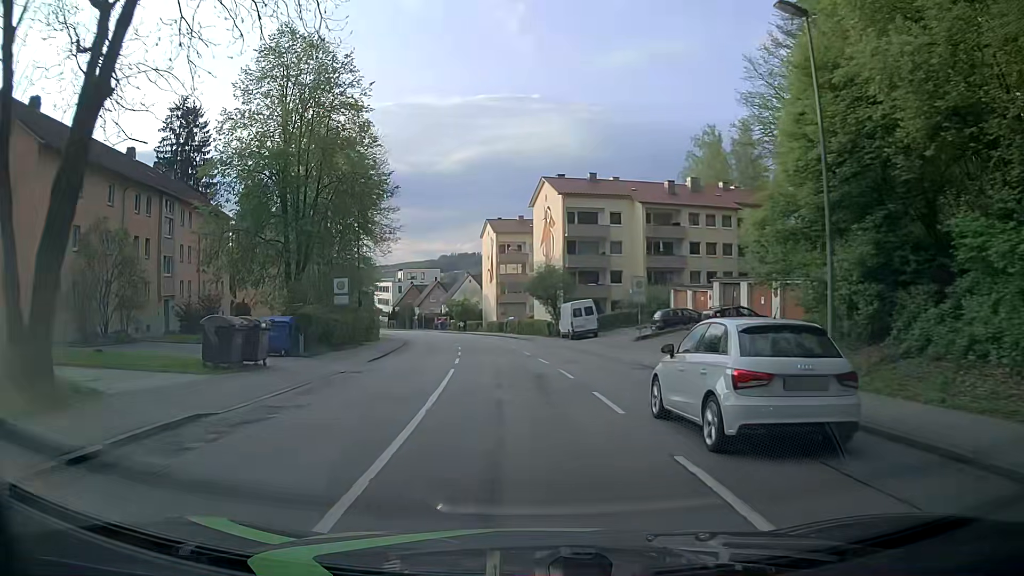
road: tertiary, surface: asphalt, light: Day
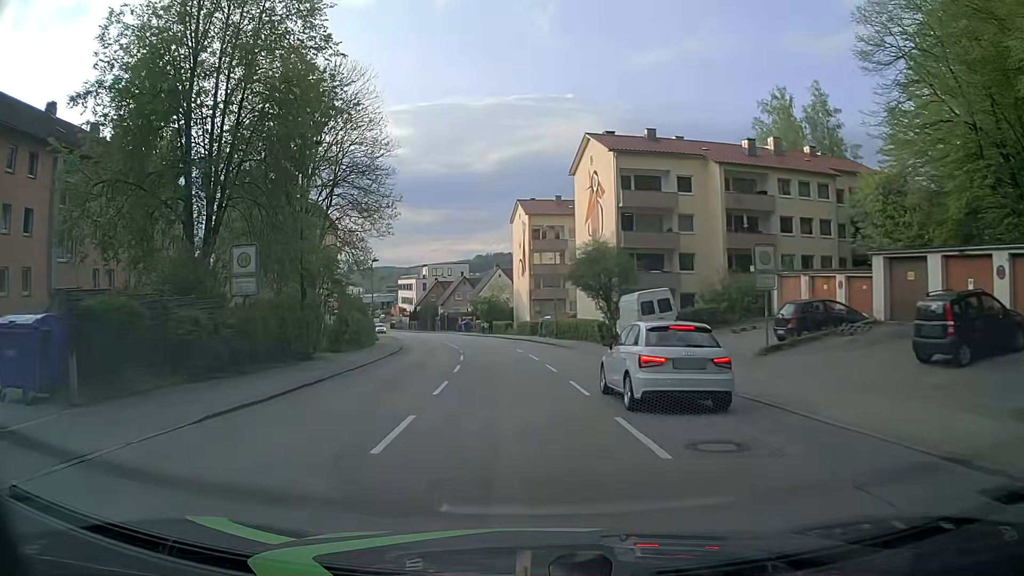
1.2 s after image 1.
(-0.5, +15.3) m; -3°
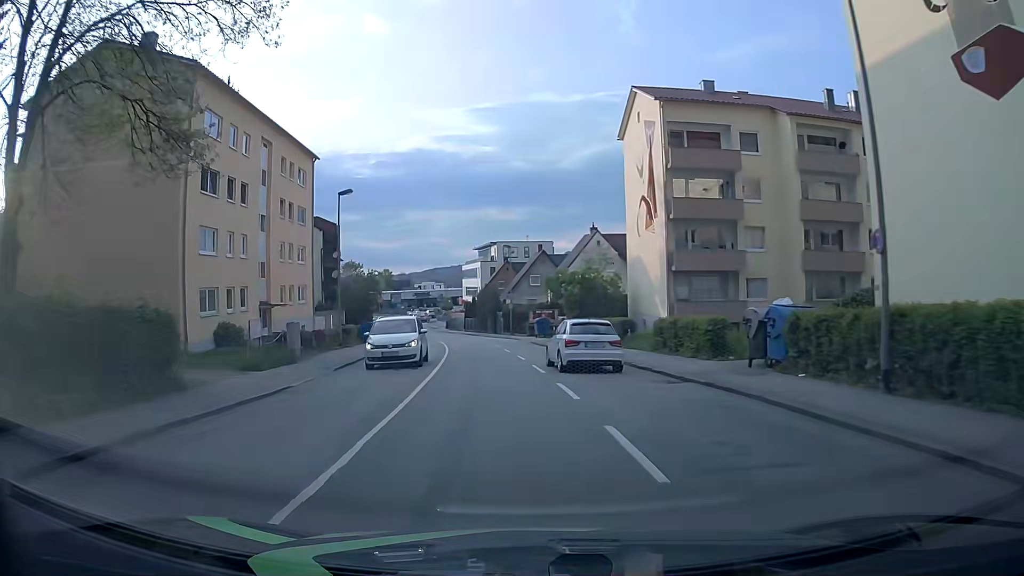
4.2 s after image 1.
(-3.1, +38.0) m; -8°
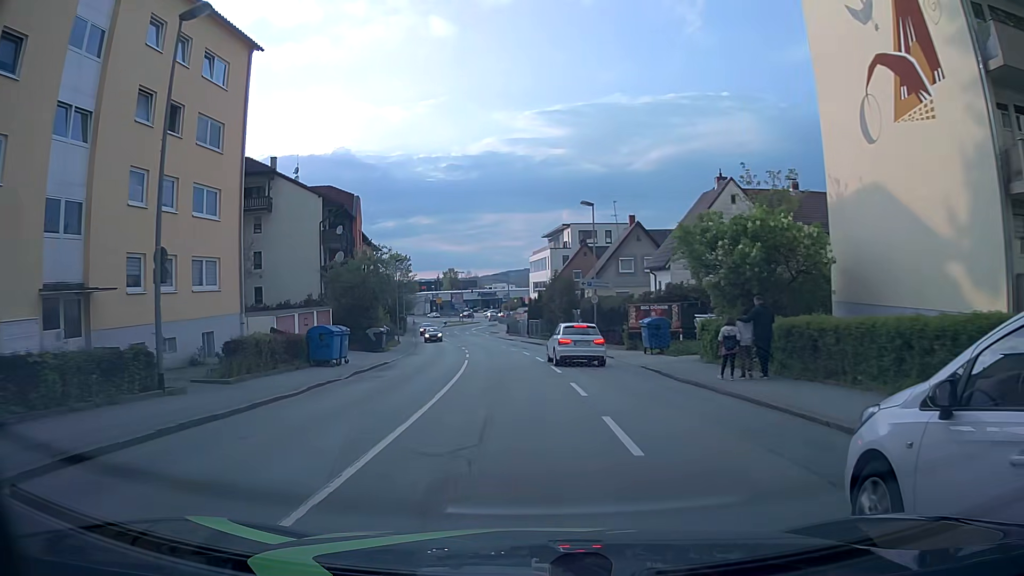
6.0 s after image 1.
(-1.1, +22.8) m; -6°
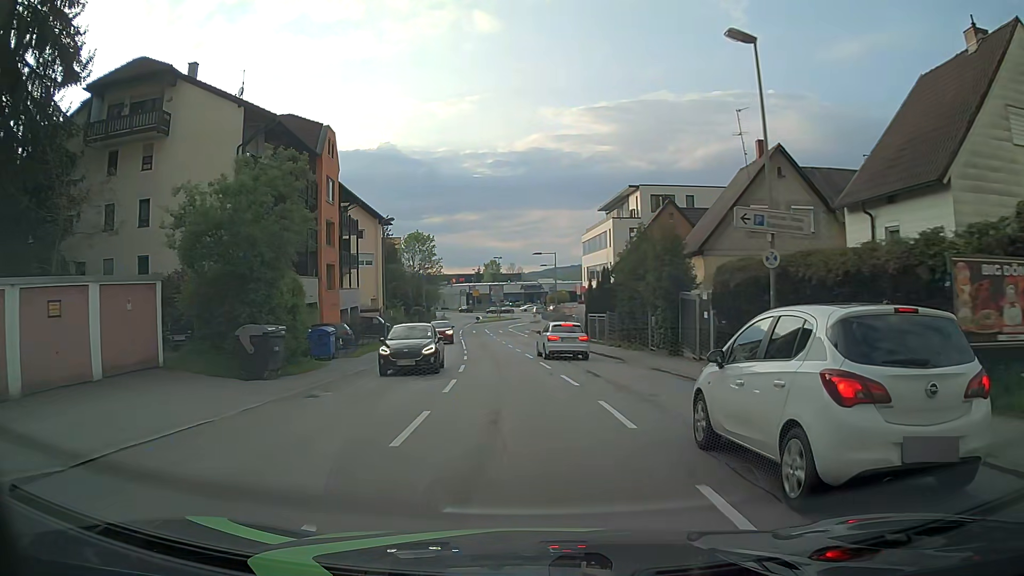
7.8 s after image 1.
(-0.7, +22.9) m; -4°
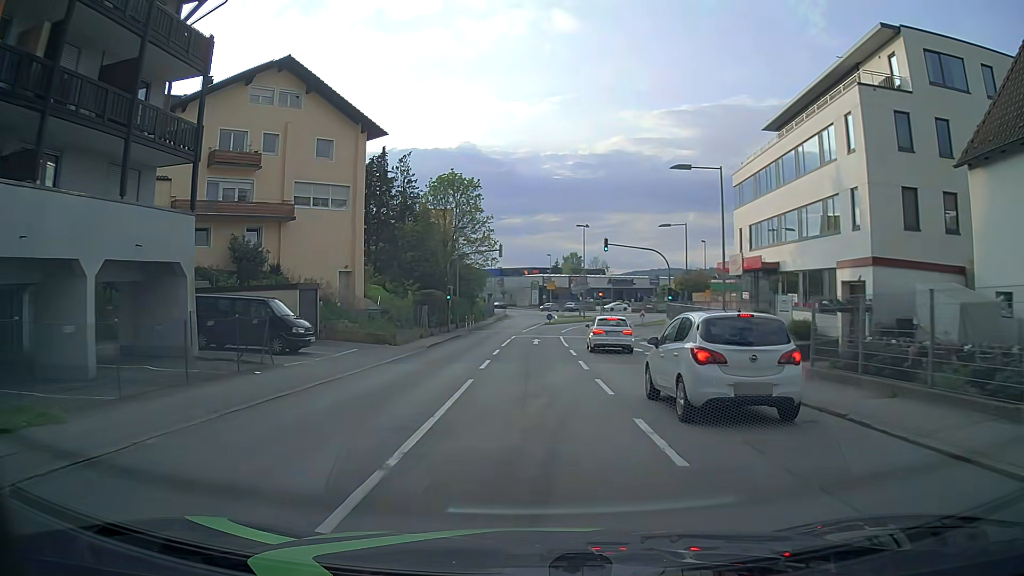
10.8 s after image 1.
(-2.4, +38.1) m; -7°
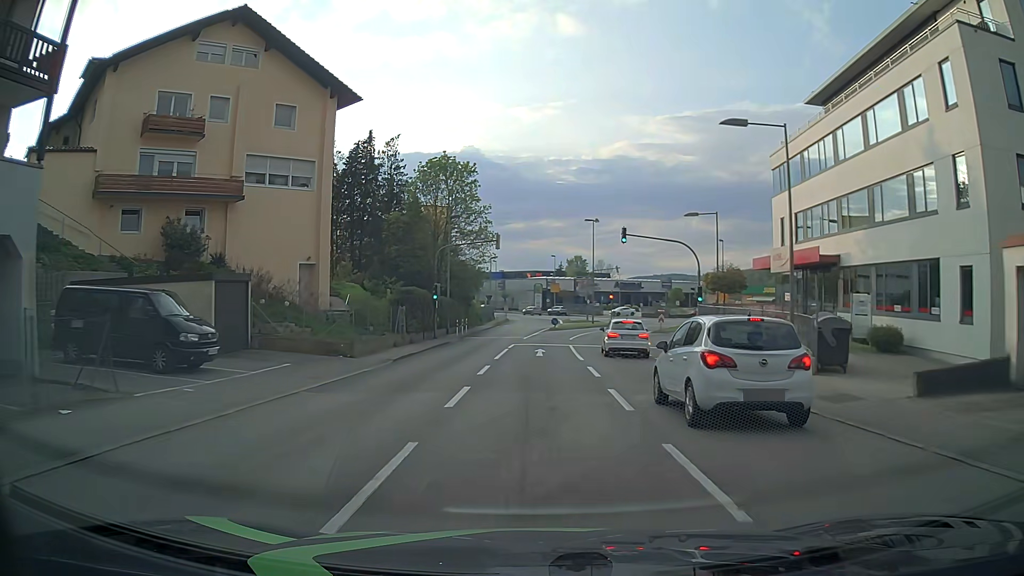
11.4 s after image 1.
(0.0, +7.6) m; 0°
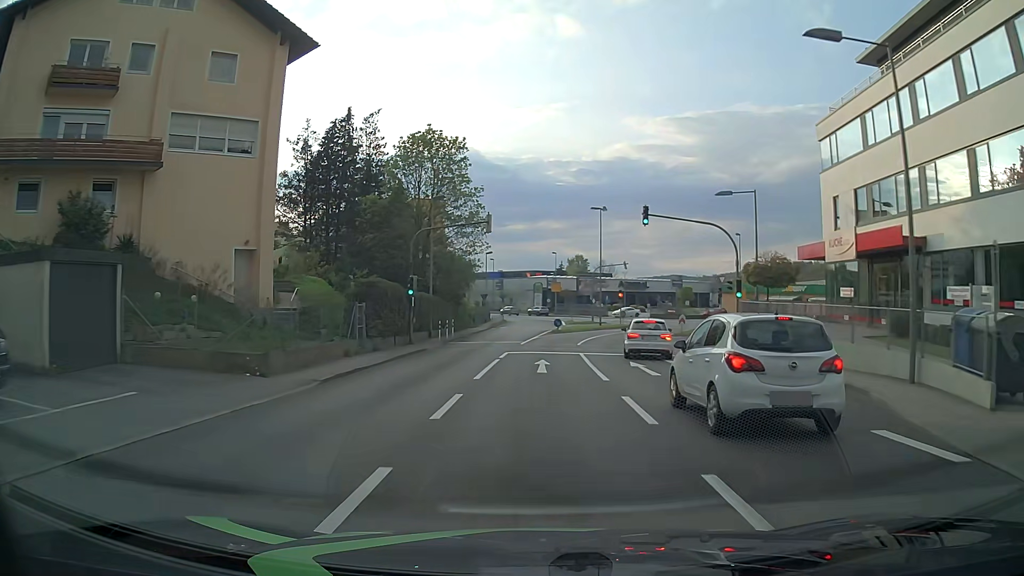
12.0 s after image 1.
(0.0, +7.6) m; 0°
(0, +10) (0, +20) (+1, +30) (+2, +40) (+5, +49) (+9, +58) (+13, +68) (+15, +77) (+12, +87) (+7, +95) m
